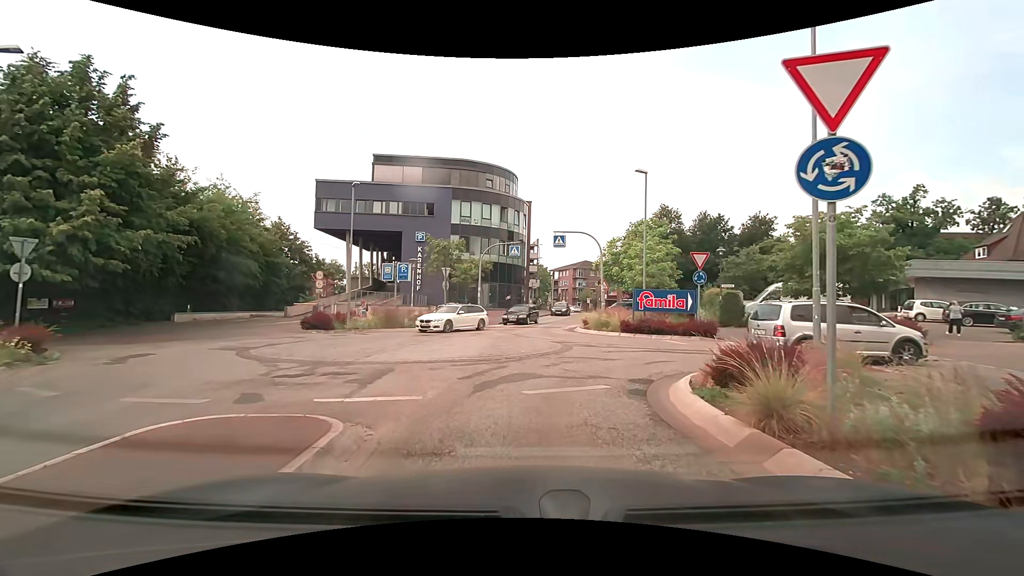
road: unclassified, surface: asphalt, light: Day
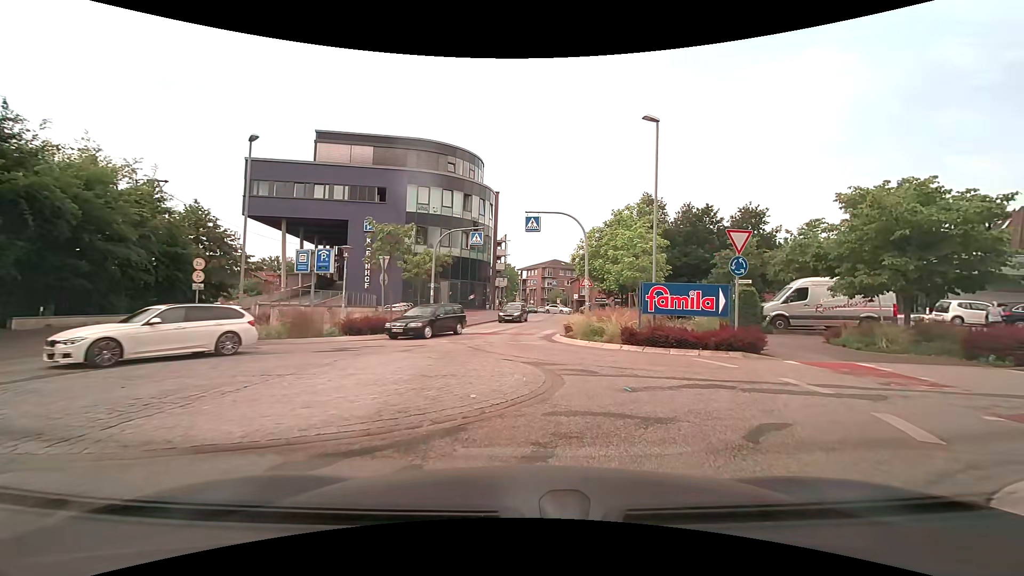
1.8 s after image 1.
(0.0, +6.9) m; +3°
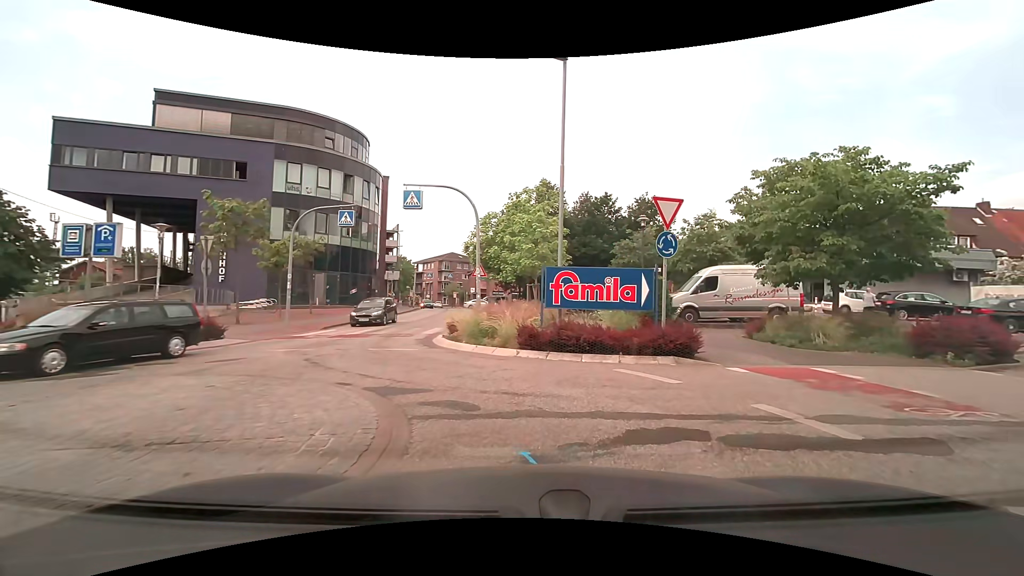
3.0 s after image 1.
(+0.5, +4.3) m; +11°
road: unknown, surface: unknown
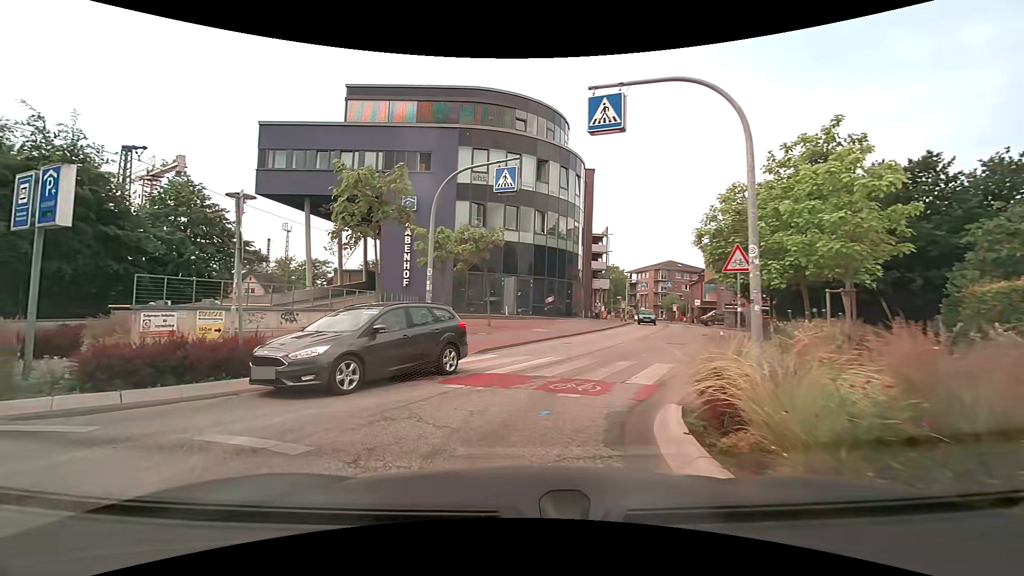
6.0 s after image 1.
(-1.0, +10.4) m; -23°
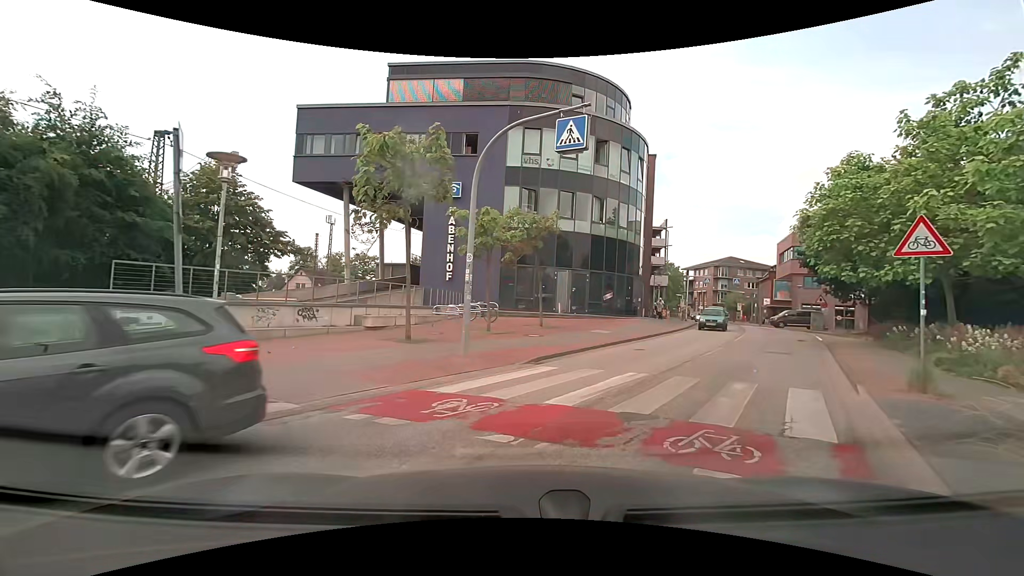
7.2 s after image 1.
(-0.4, +3.7) m; -5°
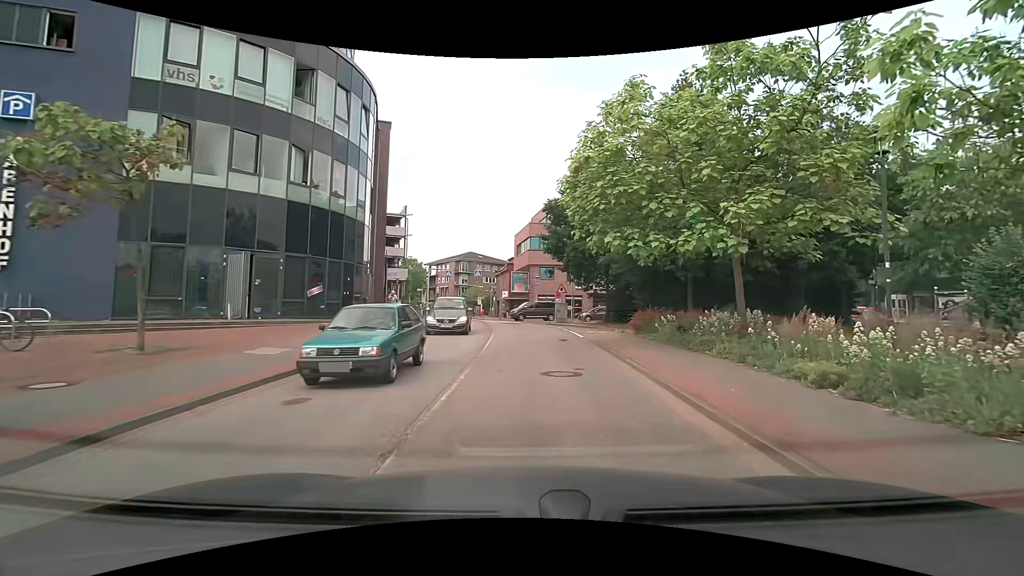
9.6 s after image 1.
(+2.2, +9.4) m; +27°
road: unclassified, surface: asphalt
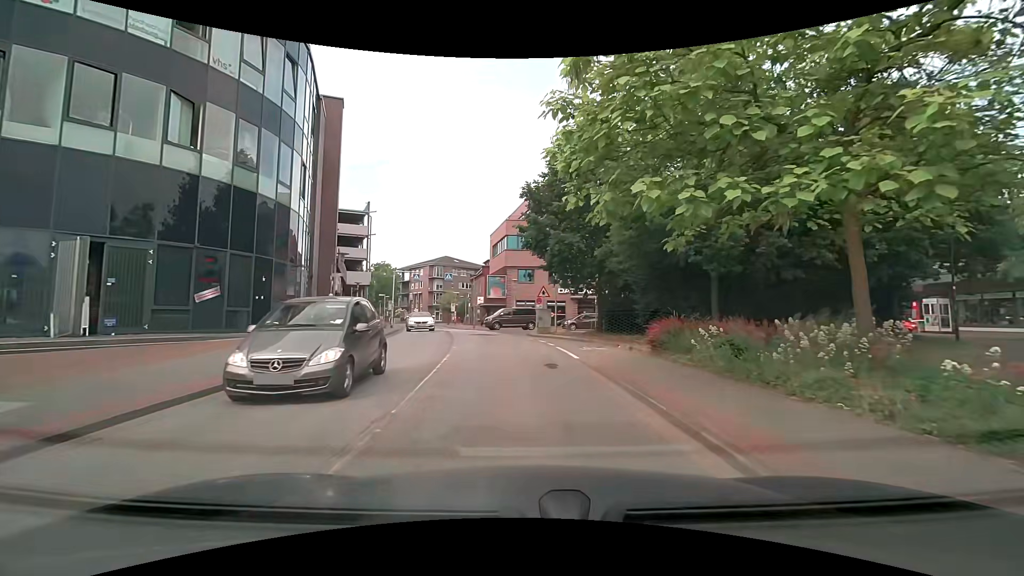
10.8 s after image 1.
(+0.2, +6.4) m; +3°
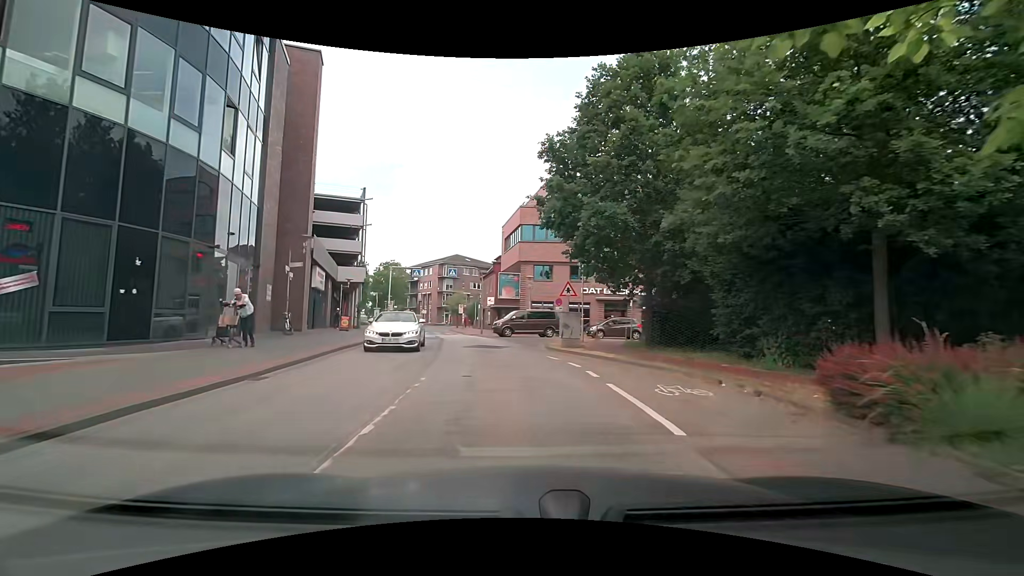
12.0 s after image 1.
(-0.2, +7.8) m; -2°
(0, +10) (-1, +20) (-3, +30) (-6, +39) (-8, +49) (-10, +59) (-13, +69) (-15, +78) (-16, +88) (-12, +98) m
